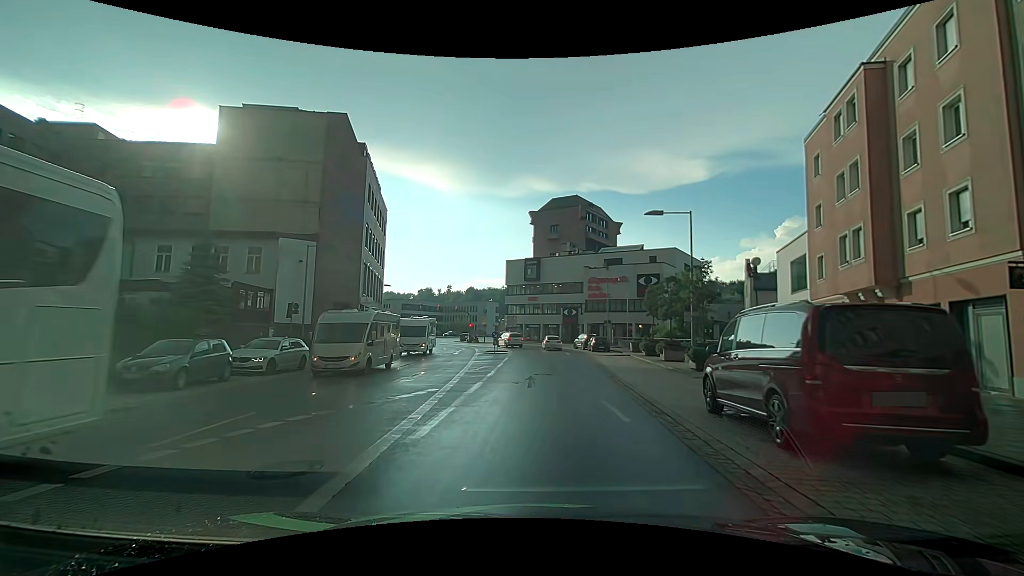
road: primary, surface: asphalt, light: Day
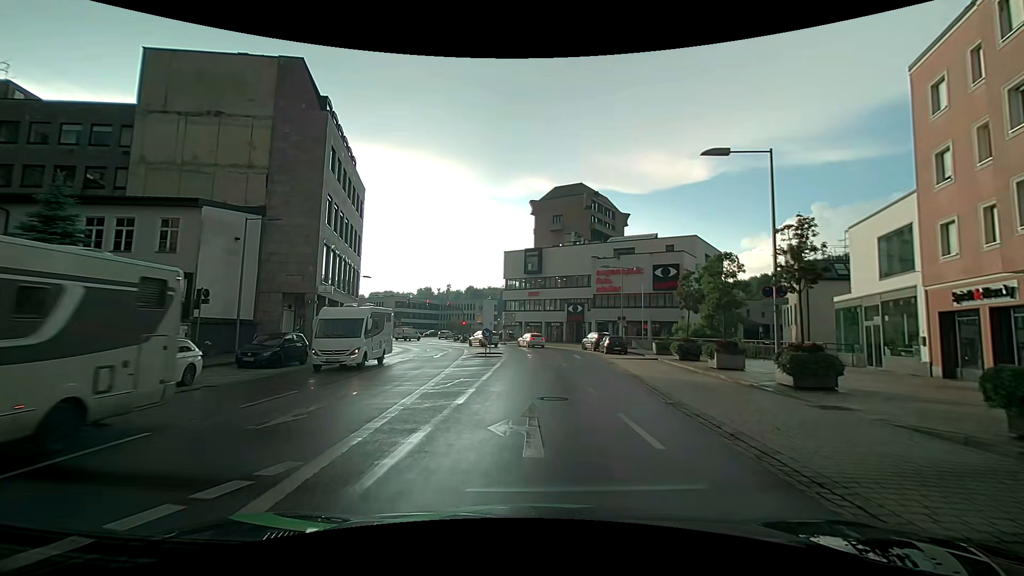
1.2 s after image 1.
(+0.1, +8.4) m; +2°
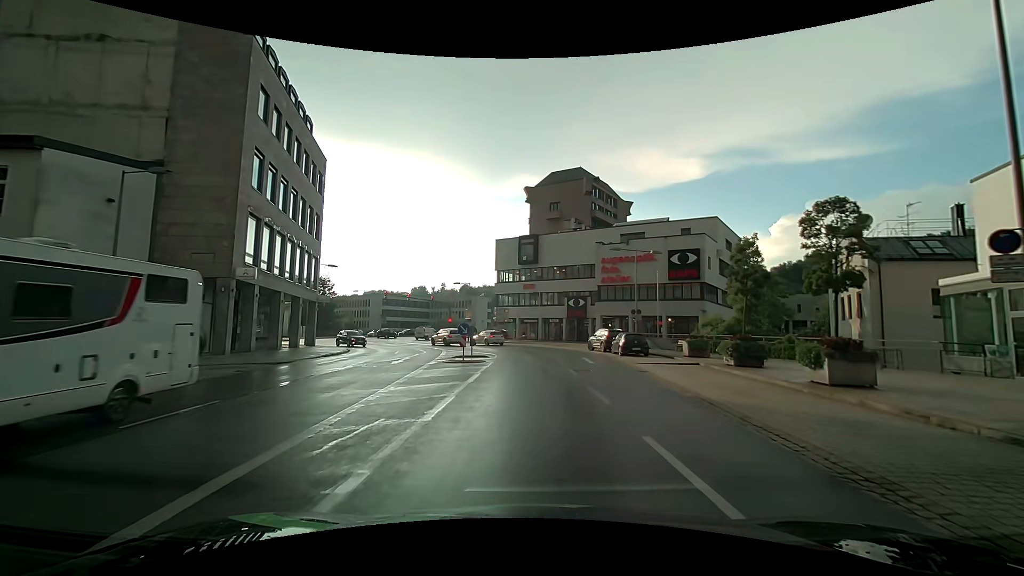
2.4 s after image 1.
(+0.1, +8.6) m; +1°
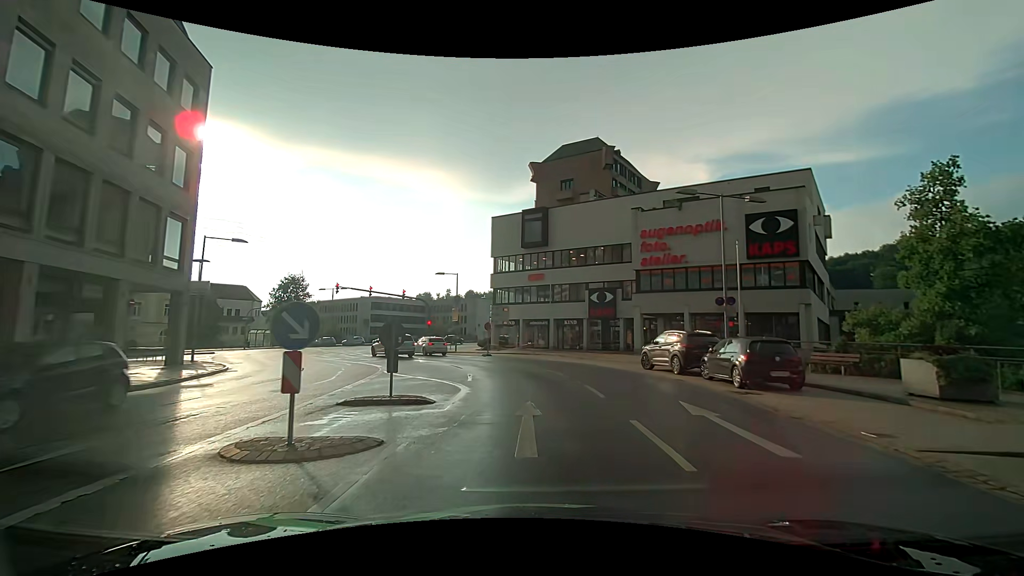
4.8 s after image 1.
(0.0, +16.7) m; -1°
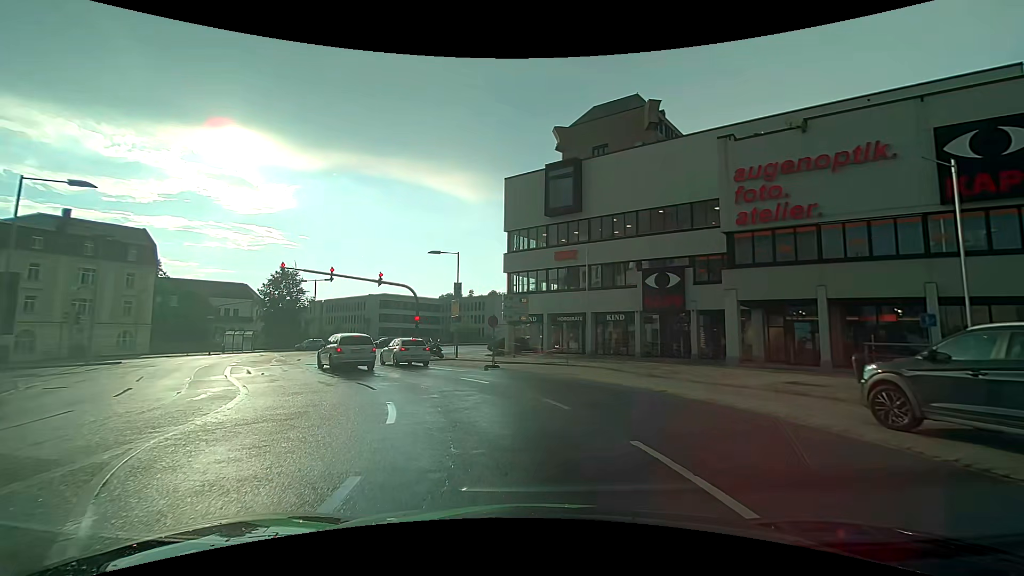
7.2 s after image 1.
(-0.2, +13.3) m; -3°
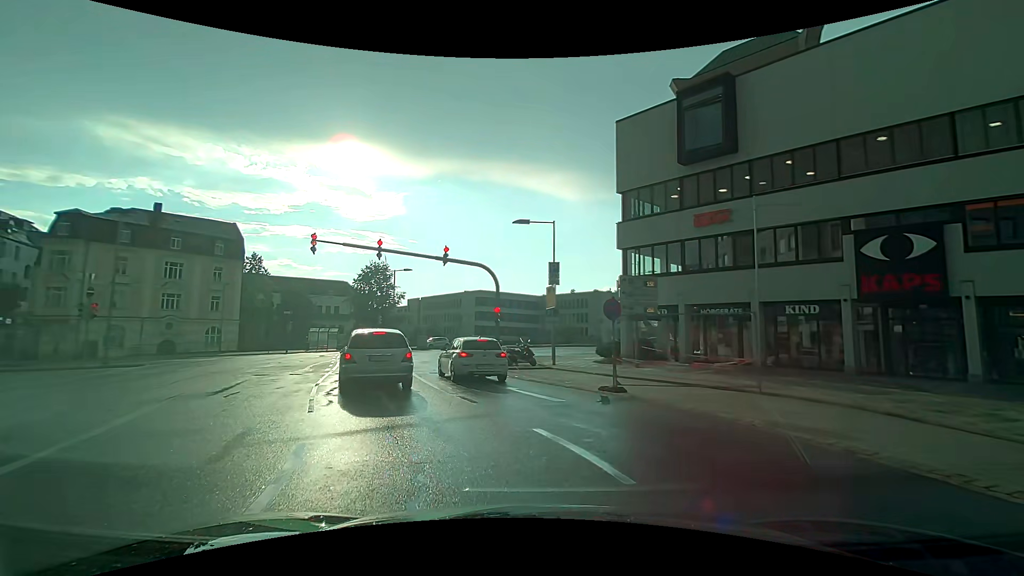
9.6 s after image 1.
(-0.8, +10.0) m; -10°
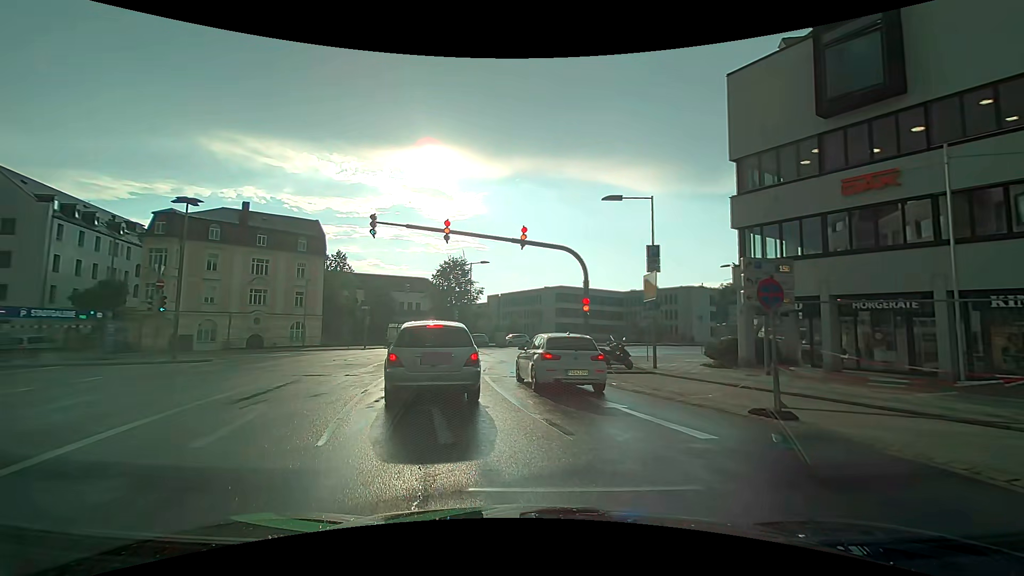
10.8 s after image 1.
(-0.3, +3.7) m; -10°
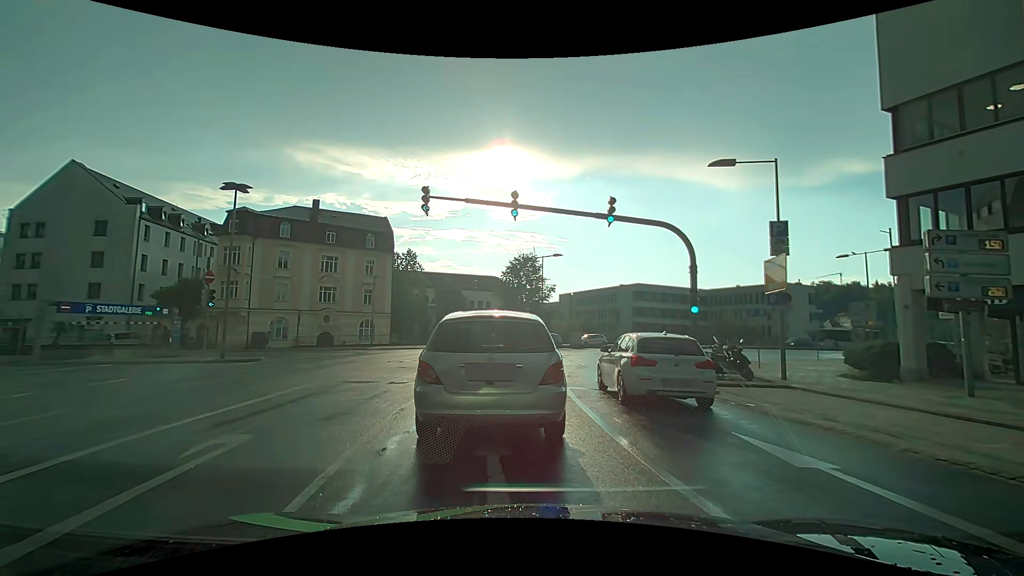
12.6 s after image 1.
(-0.4, +3.8) m; -6°
